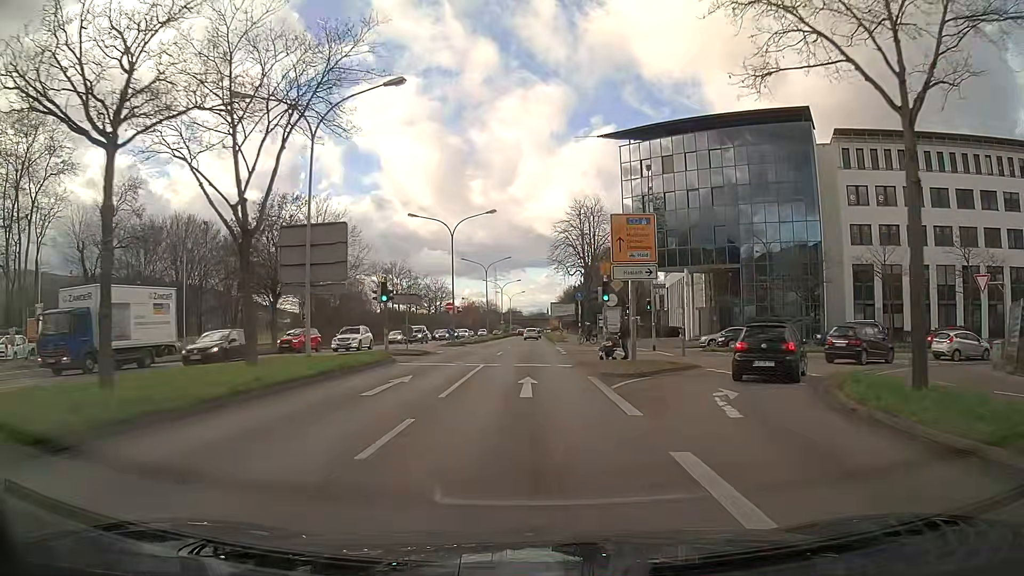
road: primary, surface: asphalt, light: Day
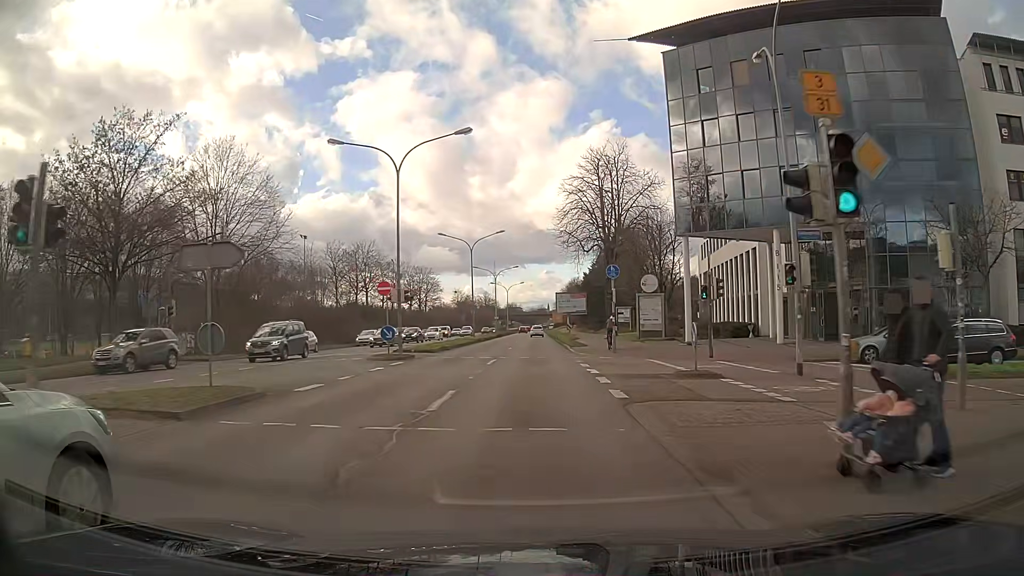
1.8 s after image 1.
(0.0, +21.2) m; 0°
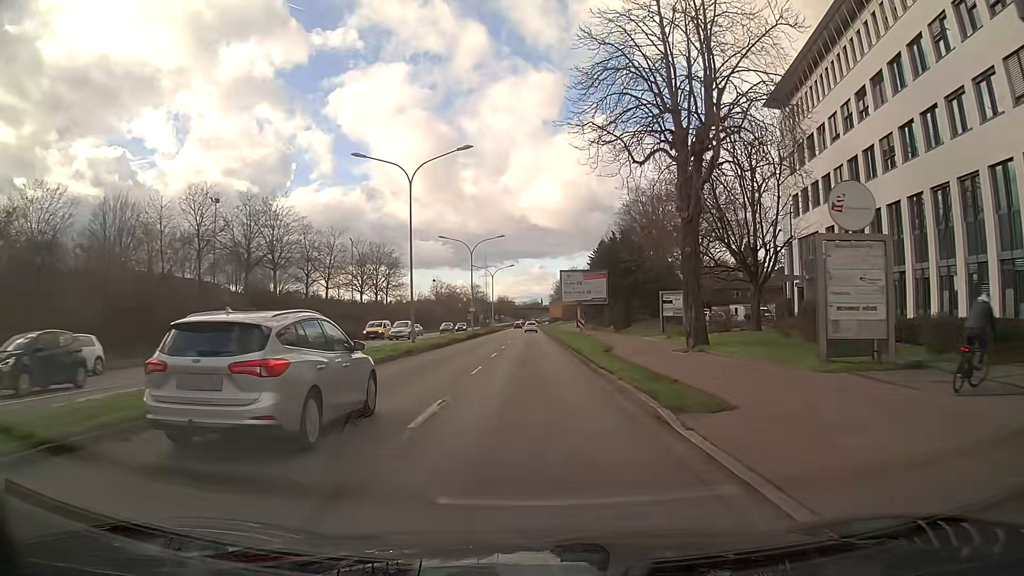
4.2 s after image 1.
(+0.2, +29.9) m; +1°
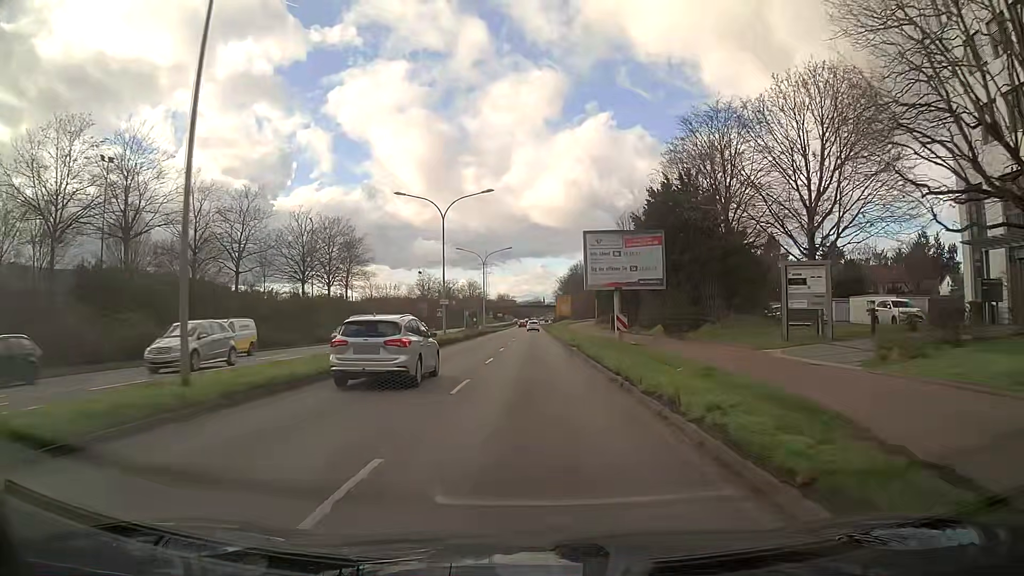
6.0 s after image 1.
(-0.1, +23.3) m; 0°
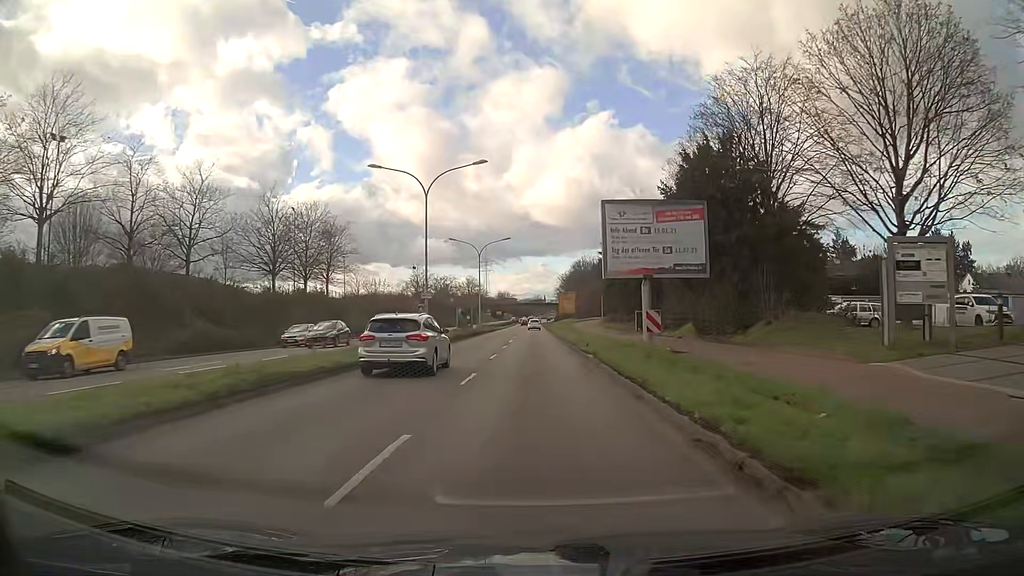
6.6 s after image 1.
(0.0, +7.9) m; 0°
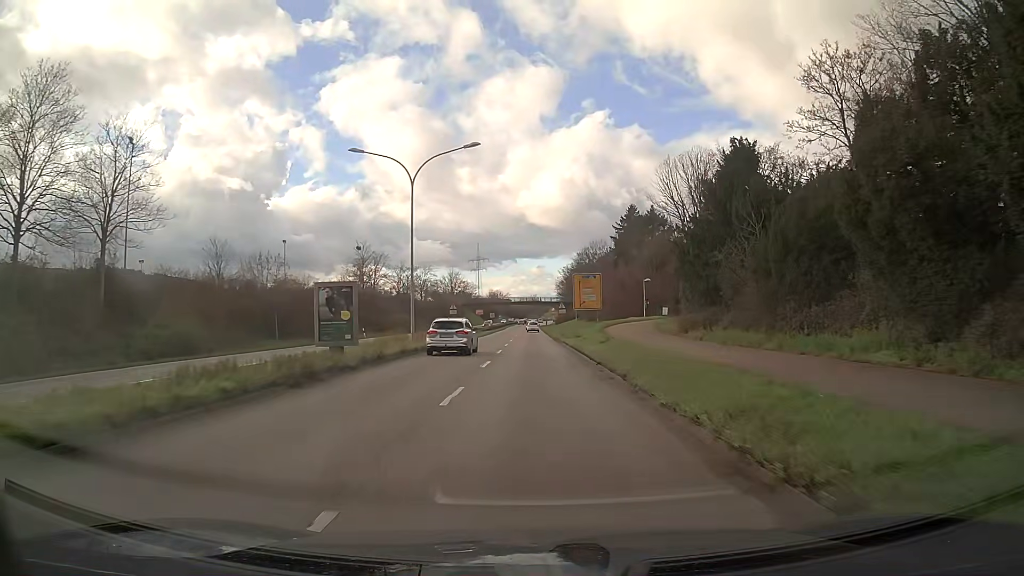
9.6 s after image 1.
(0.0, +39.5) m; 0°
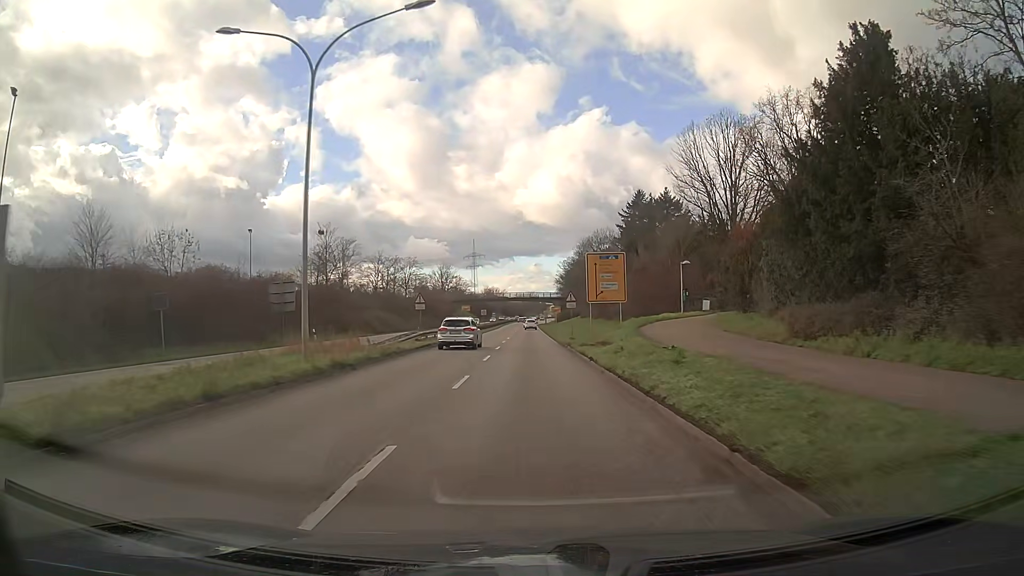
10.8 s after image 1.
(+0.1, +15.7) m; +1°
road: trunk
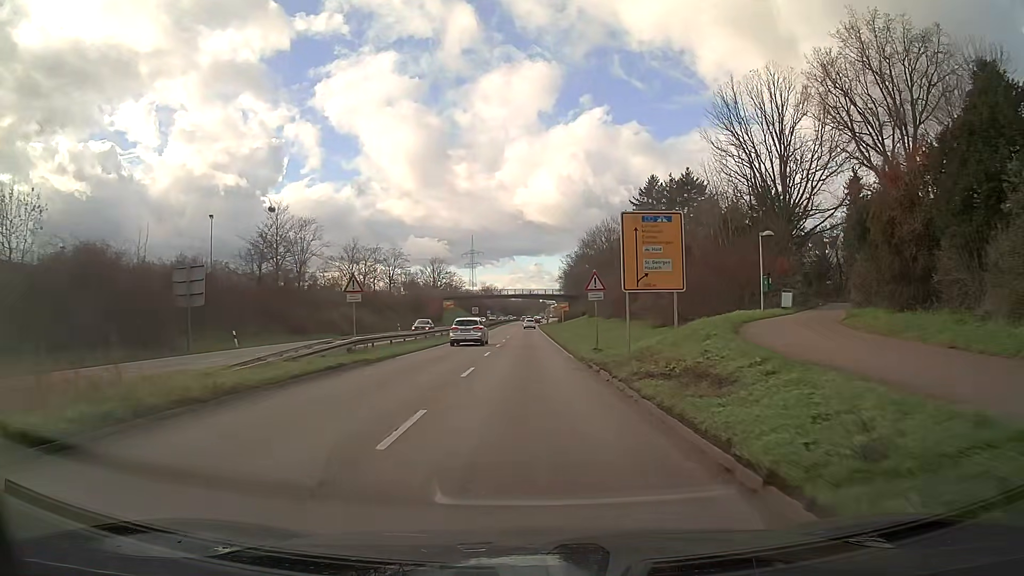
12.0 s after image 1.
(0.0, +15.4) m; +1°
(0, +10) (0, +20) (0, +30) (0, +40) (0, +50) (-1, +60) (-1, +70) (-1, +80) (-1, +90) (-1, +100) m
